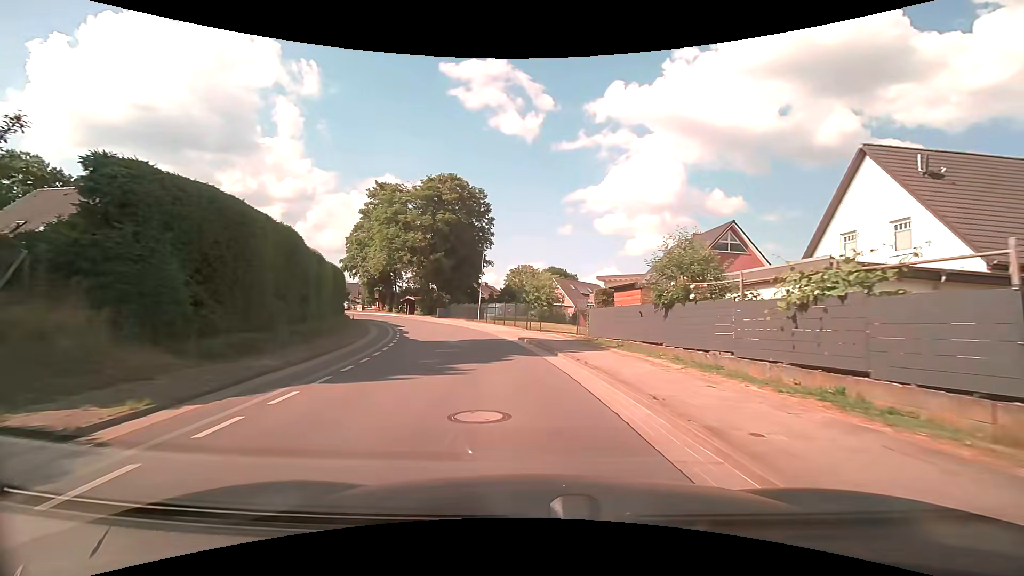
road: tertiary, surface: asphalt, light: Day
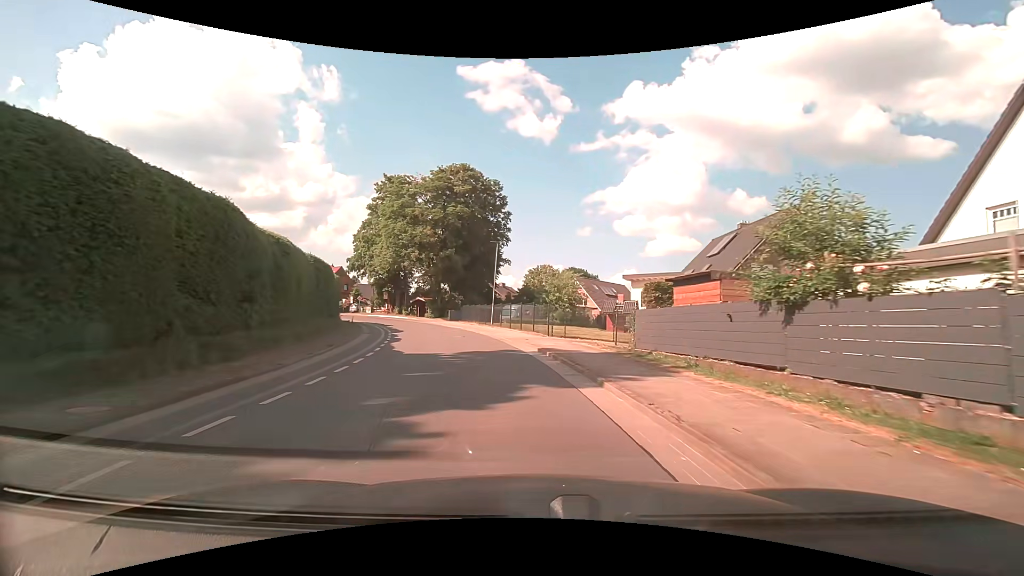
(-0.1, +5.9) m; -3°
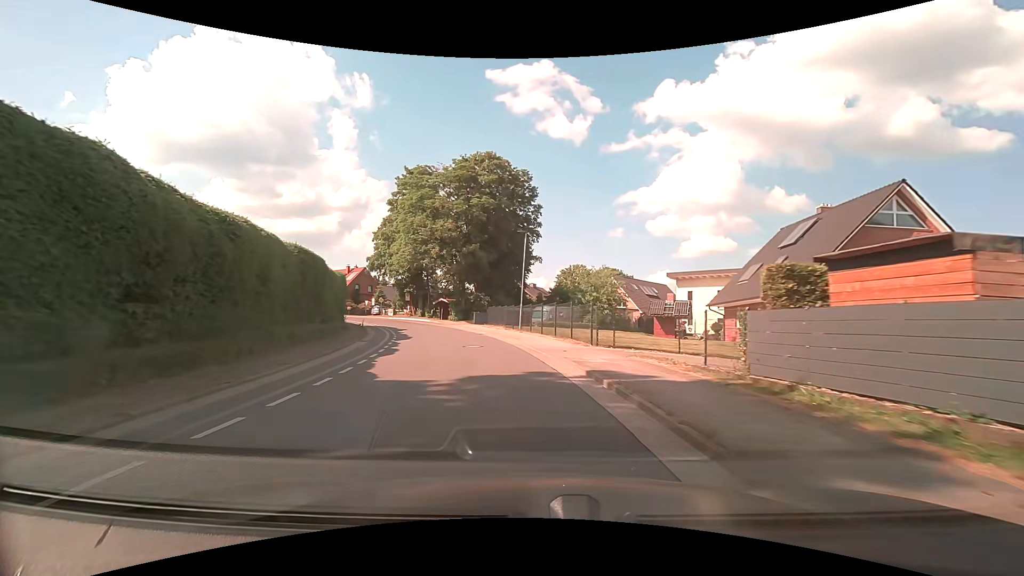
(-0.1, +6.0) m; -3°
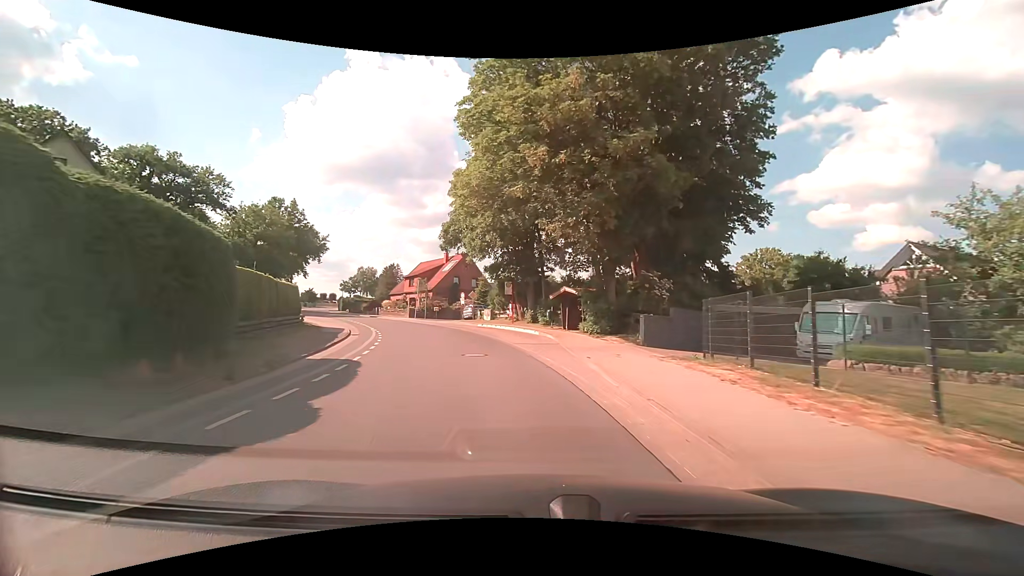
(-4.5, +31.0) m; -16°
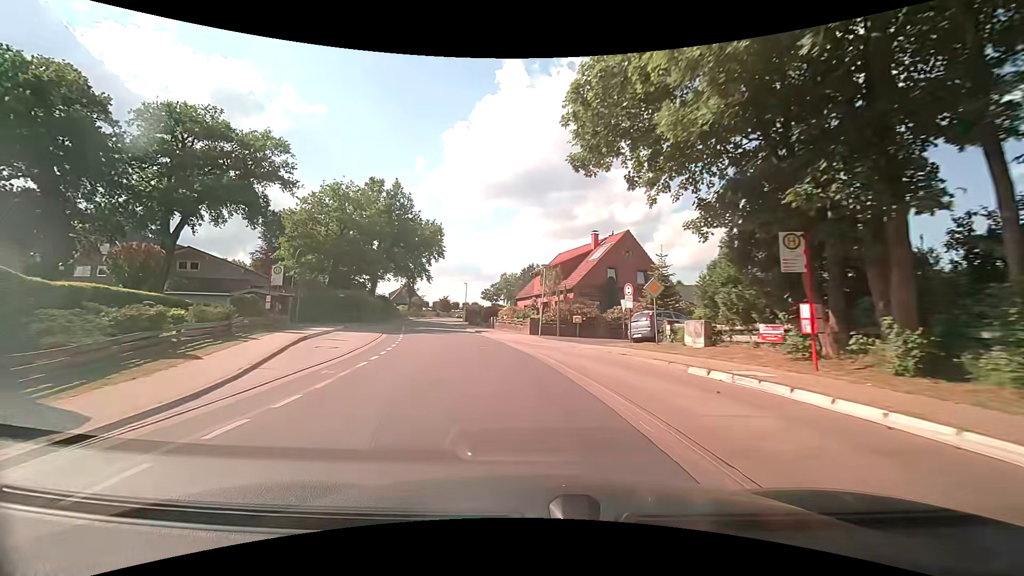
(-3.7, +25.8) m; -19°
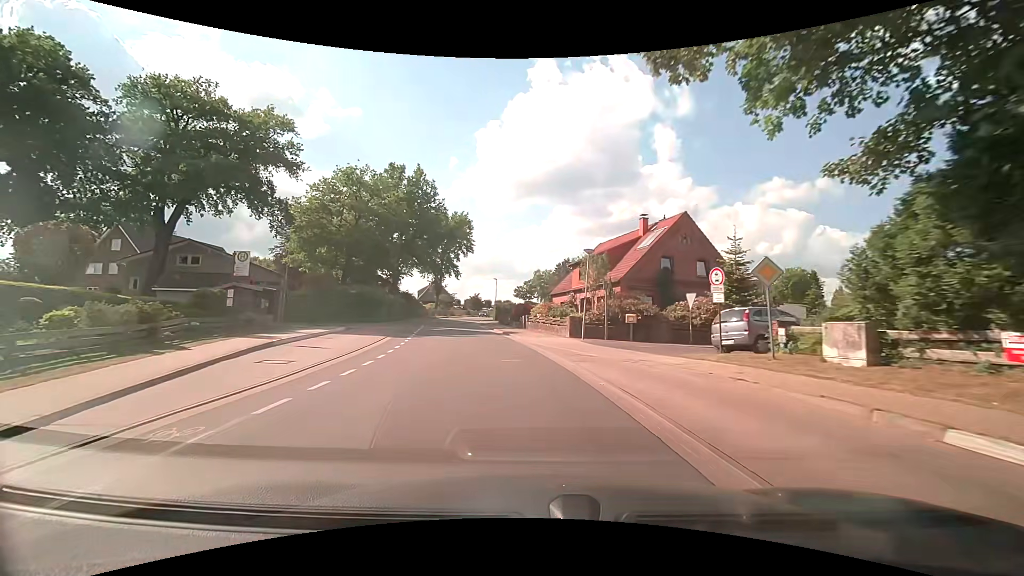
(-0.1, +6.6) m; -3°
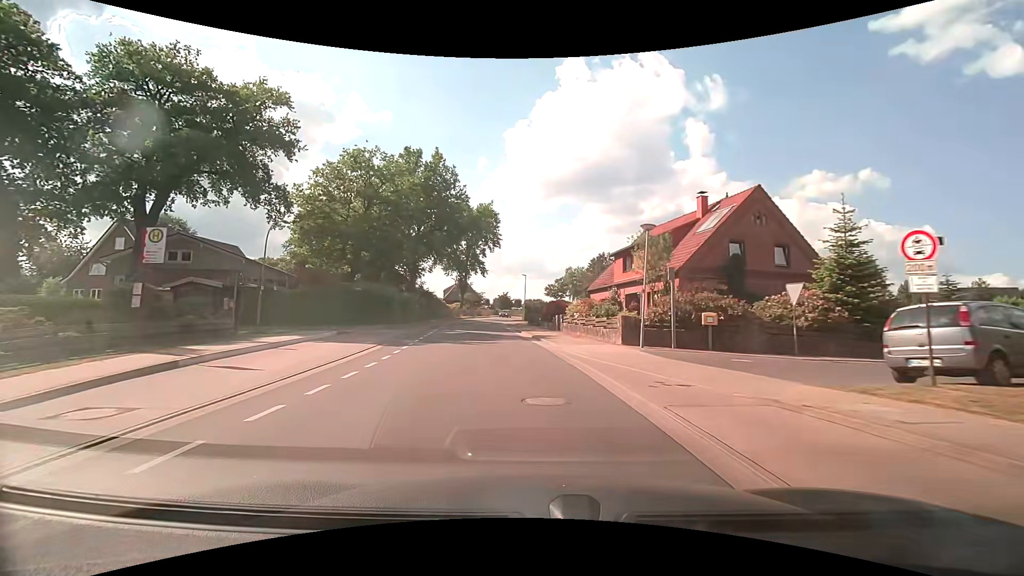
(-0.1, +6.6) m; -3°
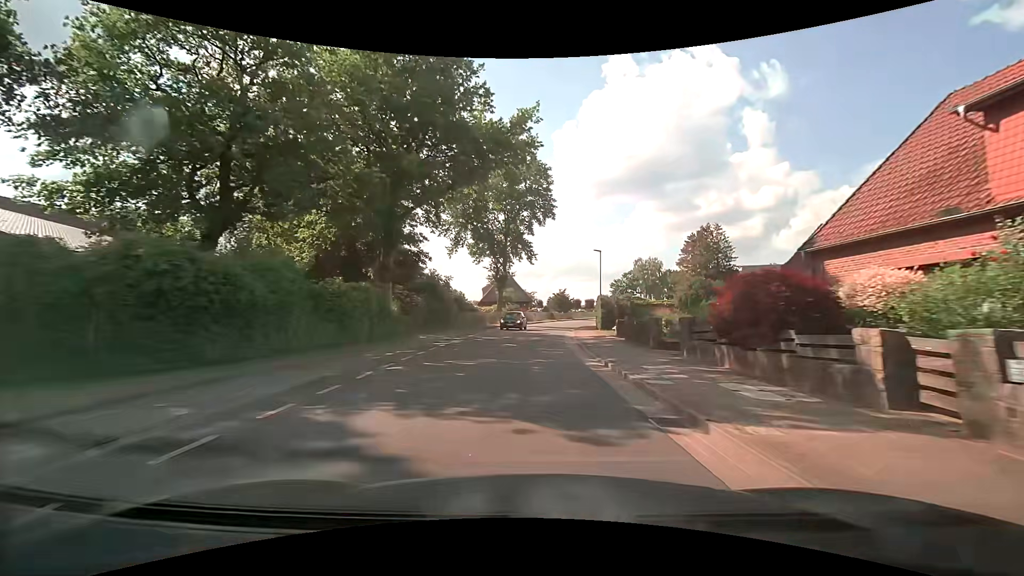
(-2.2, +26.8) m; -7°
(0, +10) (0, +20) (0, +30) (+1, +40) (+2, +50) (+3, +60) (+5, +70) (+8, +79) (+11, +89) (+15, +98) m
